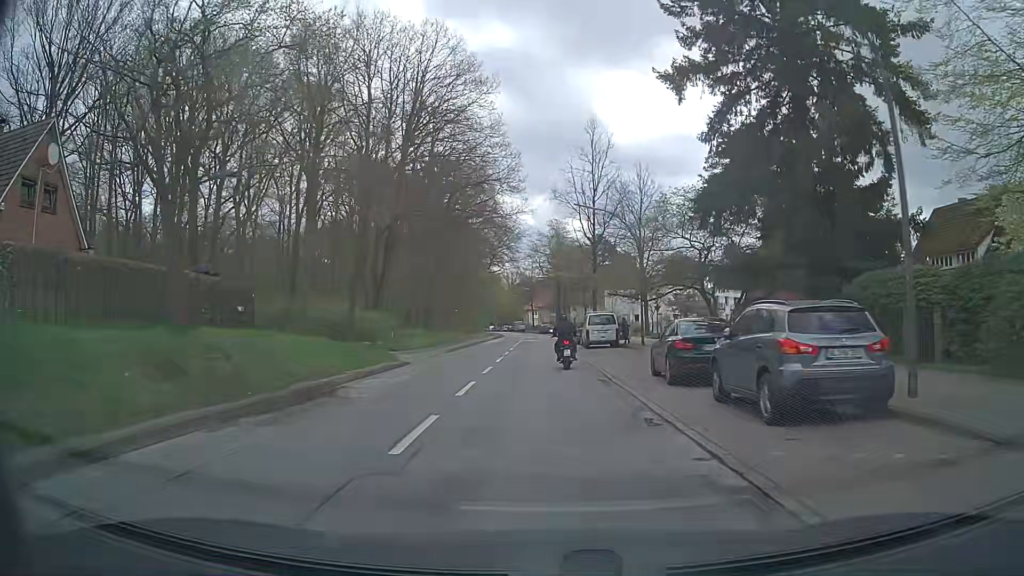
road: tertiary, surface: asphalt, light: Day
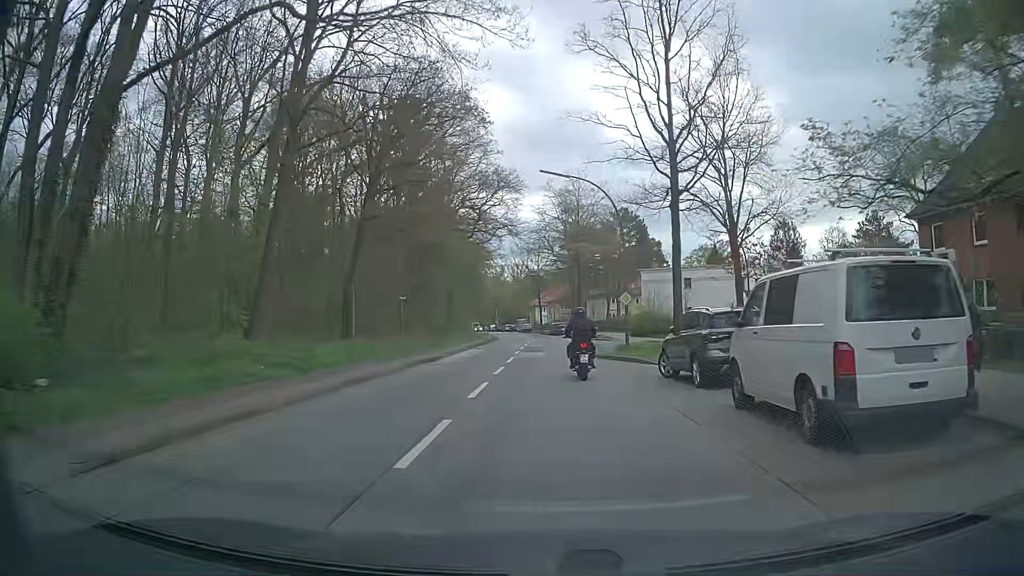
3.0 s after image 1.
(-0.4, +30.7) m; -1°
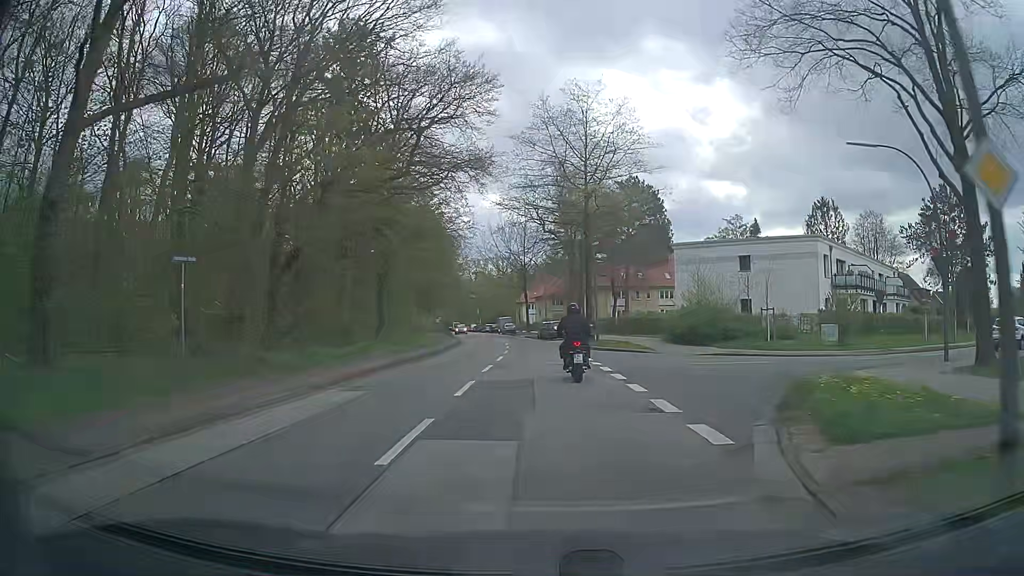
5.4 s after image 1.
(+0.3, +23.9) m; +1°
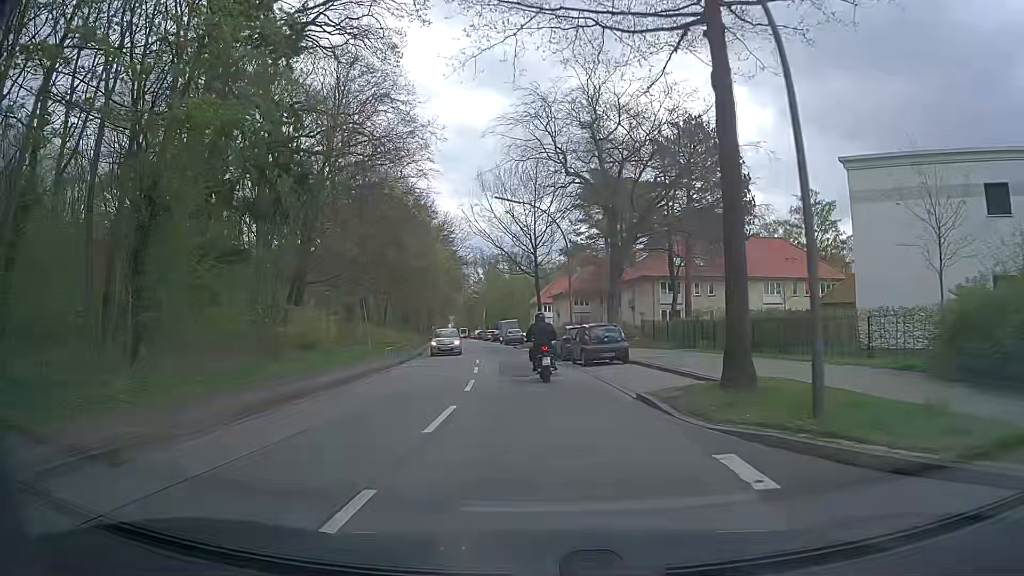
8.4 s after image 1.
(+0.1, +28.3) m; -2°
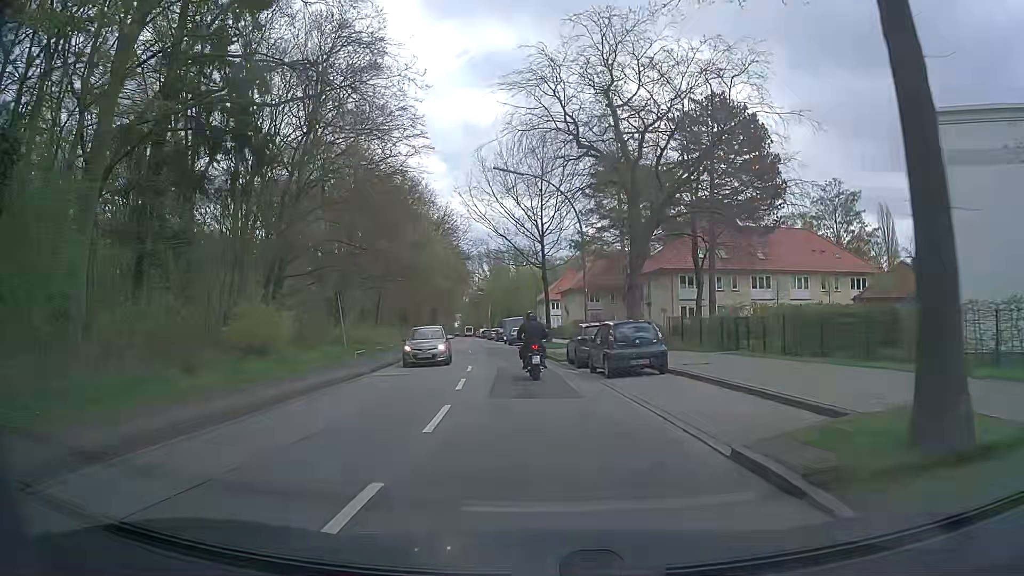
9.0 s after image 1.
(+0.1, +5.9) m; 0°
(0, +10) (-1, +20) (-2, +30) (-3, +40) (-4, +50) (-5, +60) (-6, +70) (-7, +80) (-9, +90) (-10, +99) m
